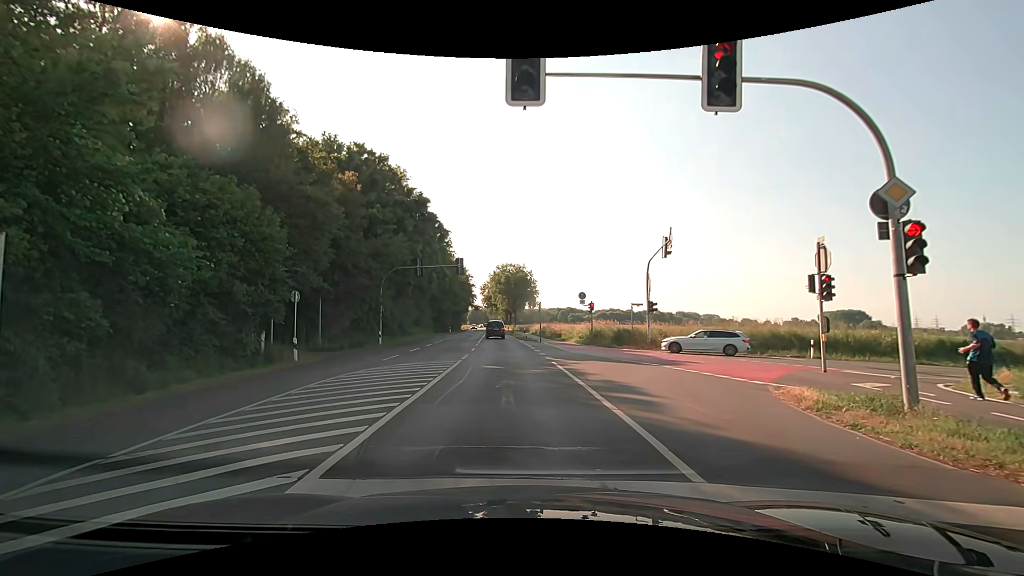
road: secondary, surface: asphalt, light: Day
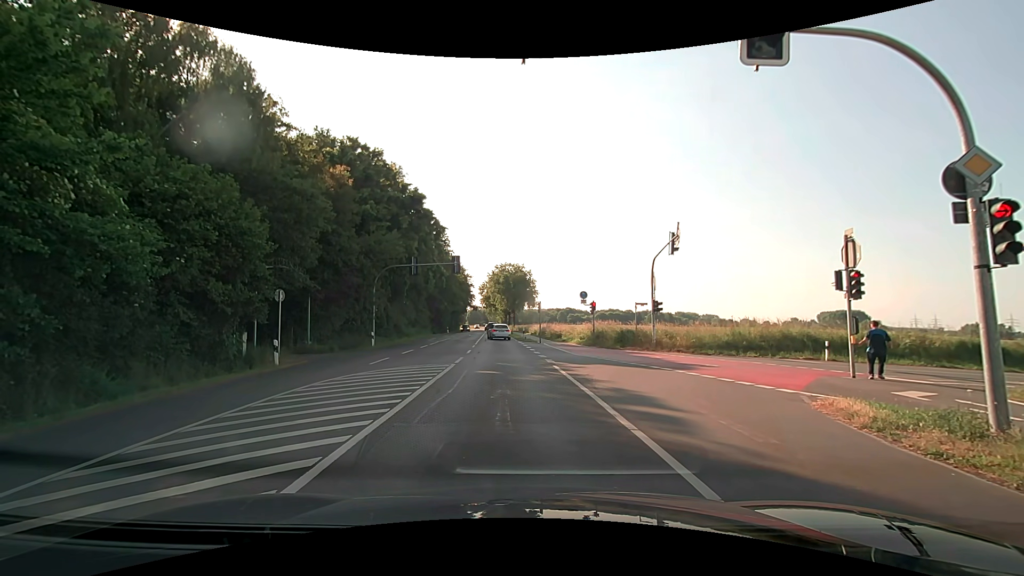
(0.0, +1.4) m; -2°
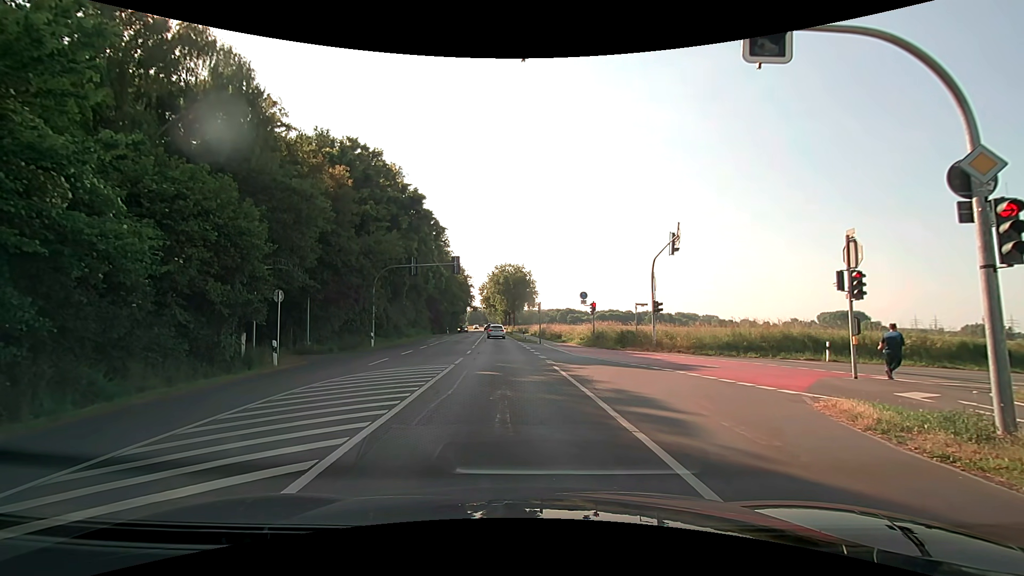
(0.0, +0.1) m; 0°
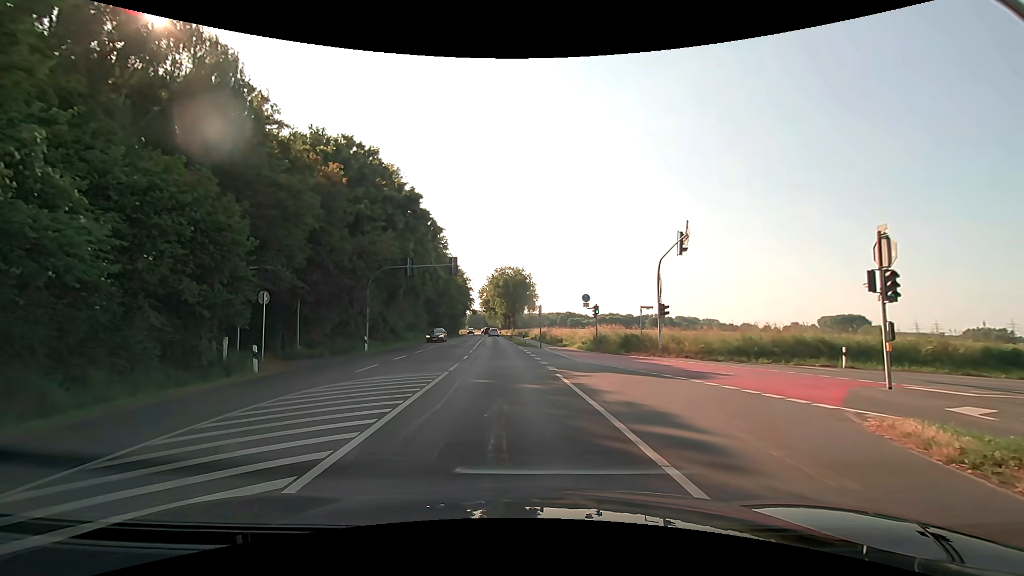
(0.0, +1.6) m; +2°
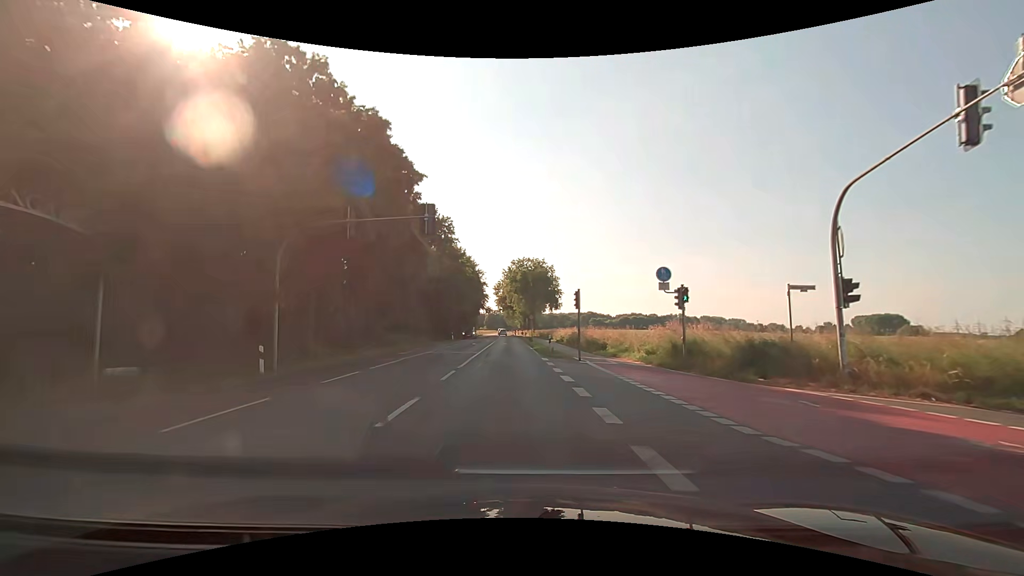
(-0.5, +16.2) m; -3°
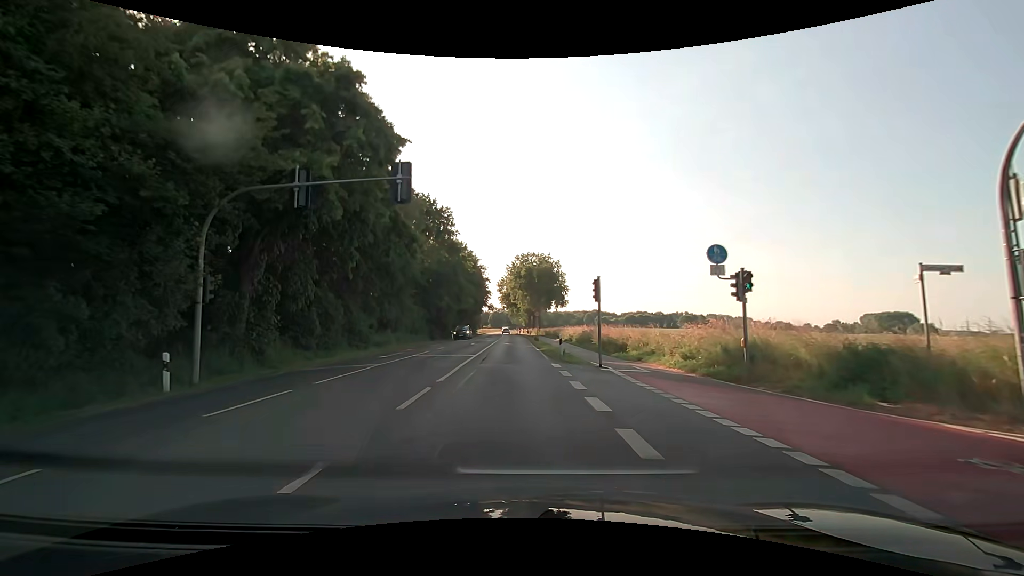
(0.0, +5.1) m; -1°
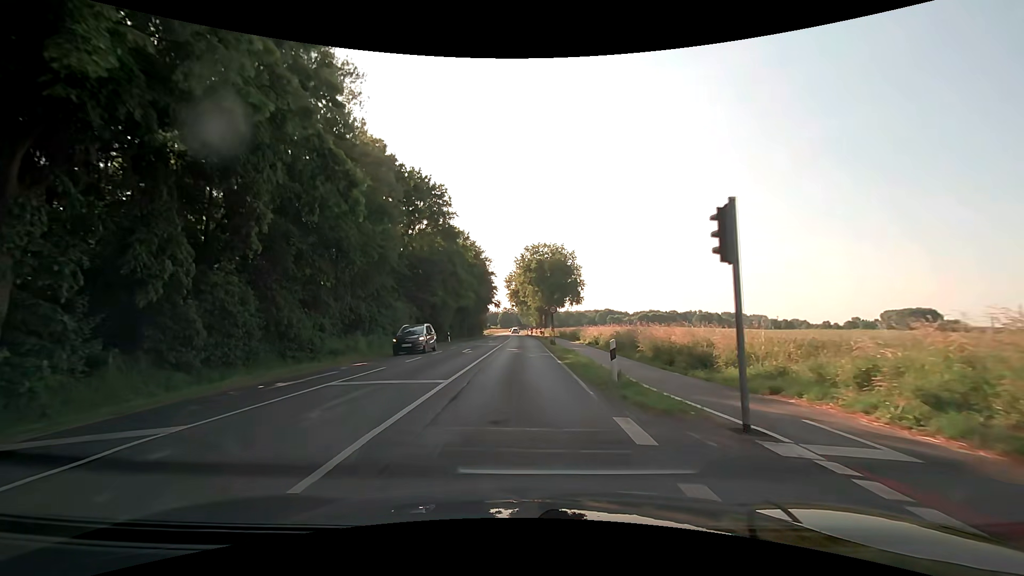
(-0.1, +11.7) m; -1°
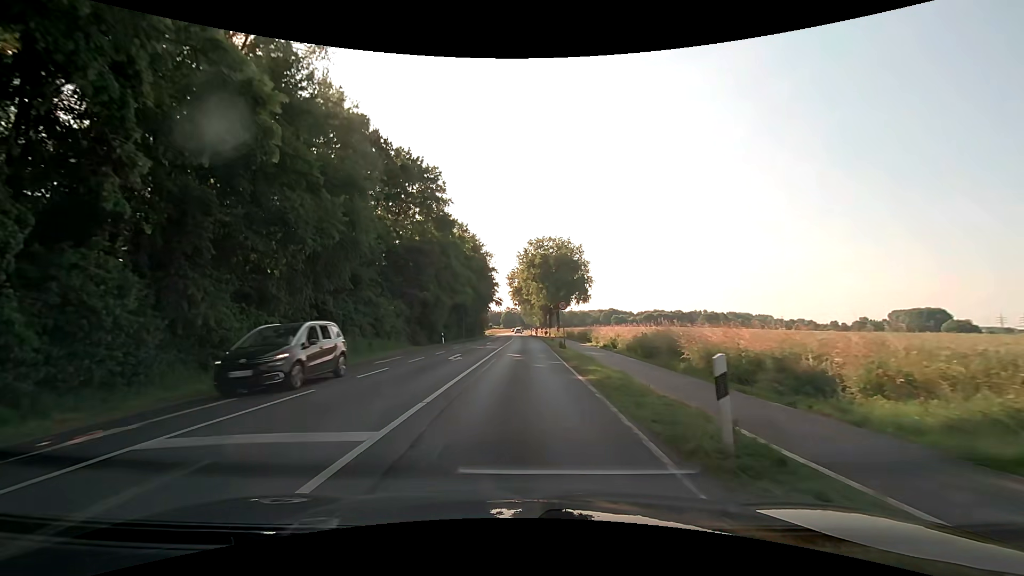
(0.0, +6.4) m; 0°
(0, +10) (0, +20) (0, +30) (0, +40) (0, +50) (0, +60) (0, +70) (0, +80) (-1, +90) (-1, +100) m
